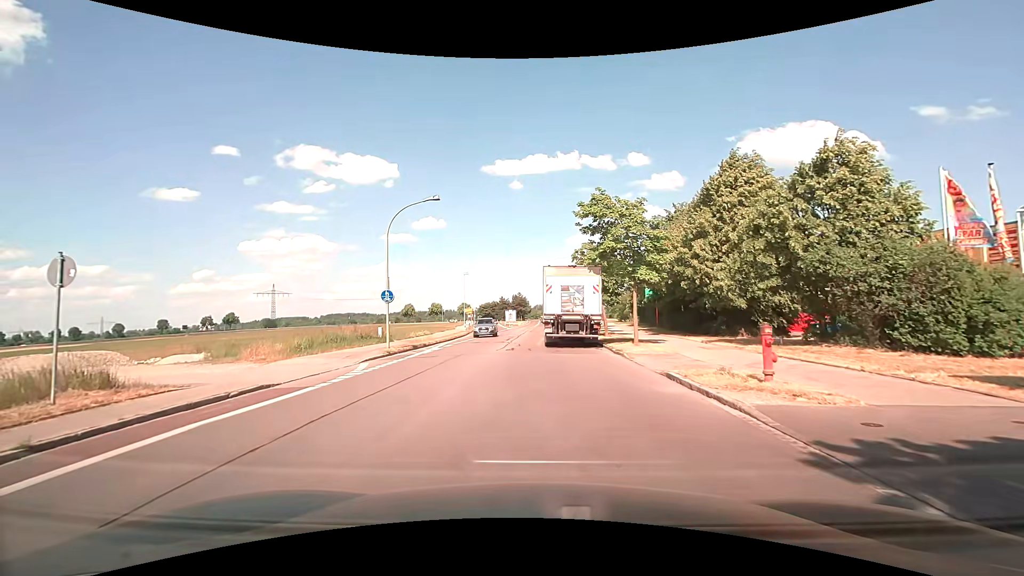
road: tertiary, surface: asphalt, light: Day
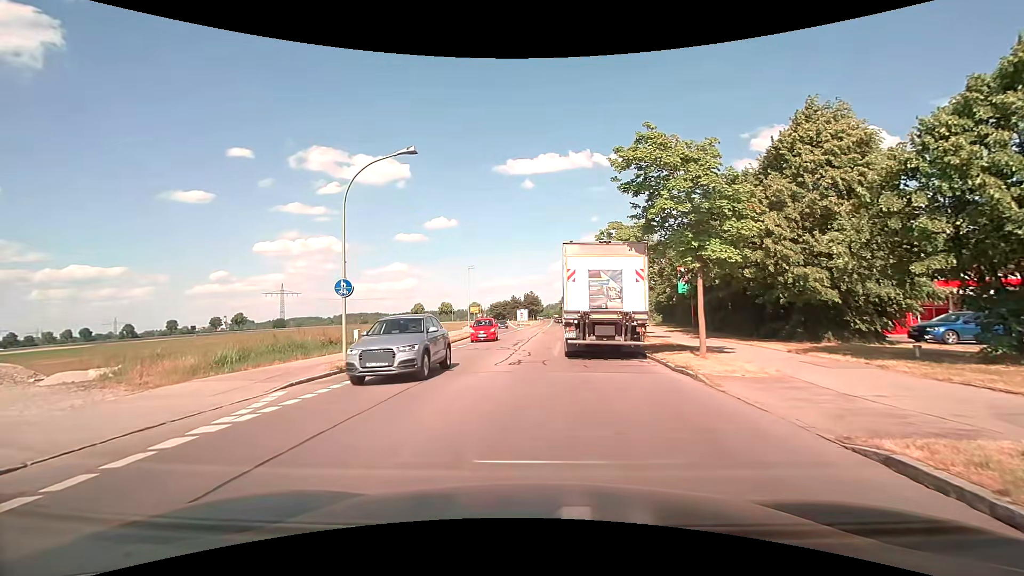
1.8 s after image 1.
(0.0, +6.8) m; -1°
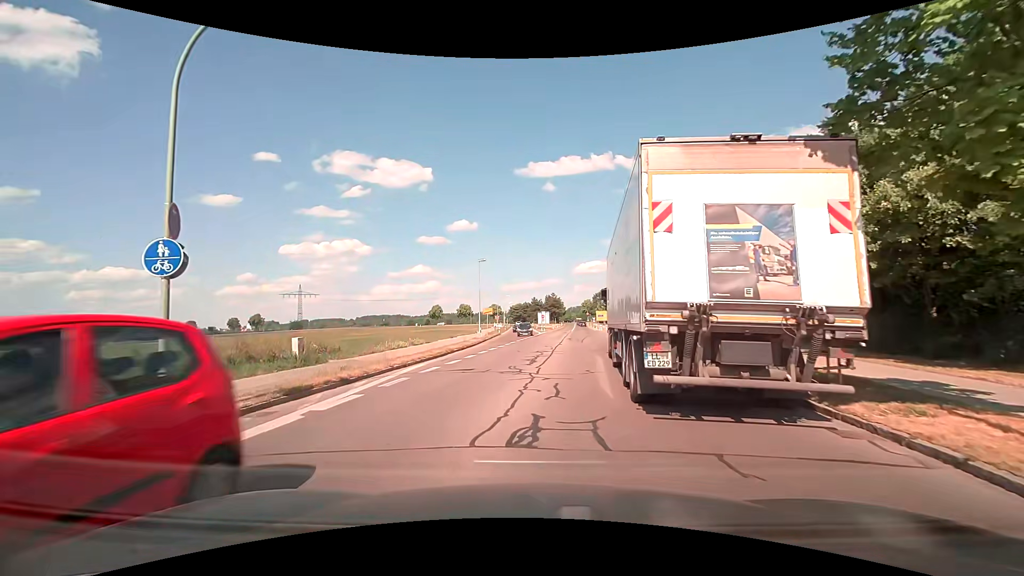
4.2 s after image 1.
(-0.1, +9.3) m; -2°
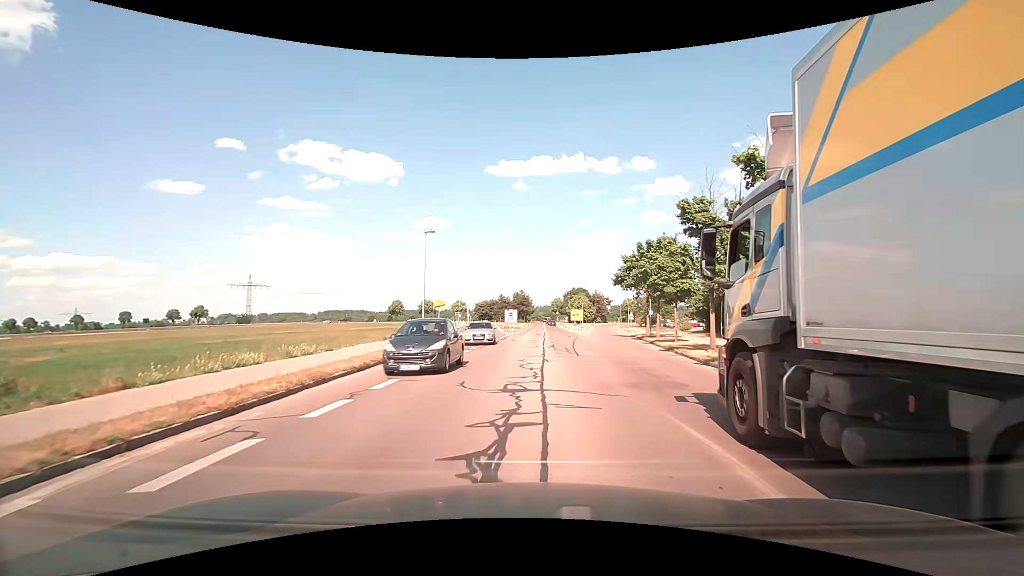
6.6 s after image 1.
(-0.2, +13.5) m; +4°
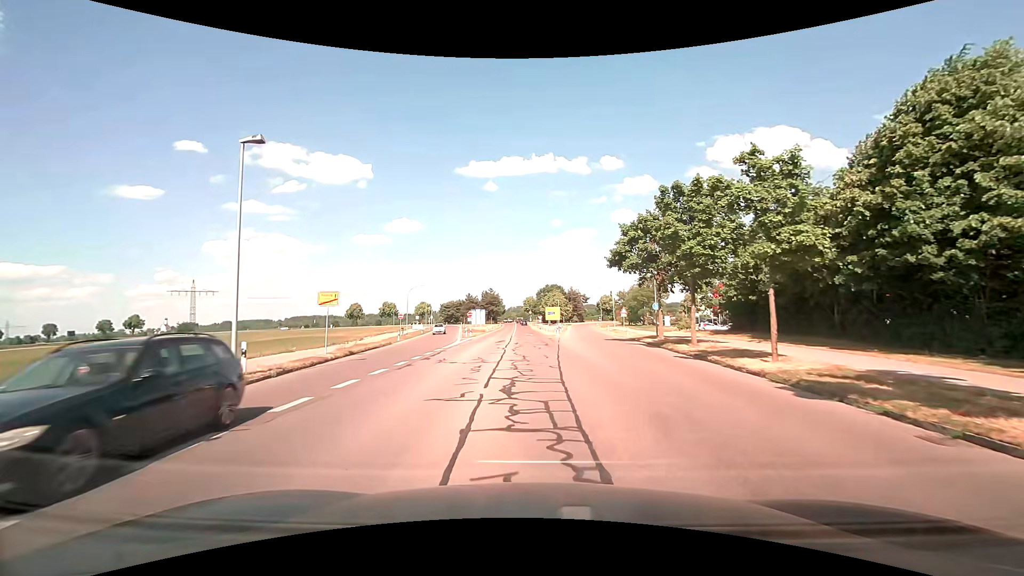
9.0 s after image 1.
(+0.7, +17.1) m; +3°
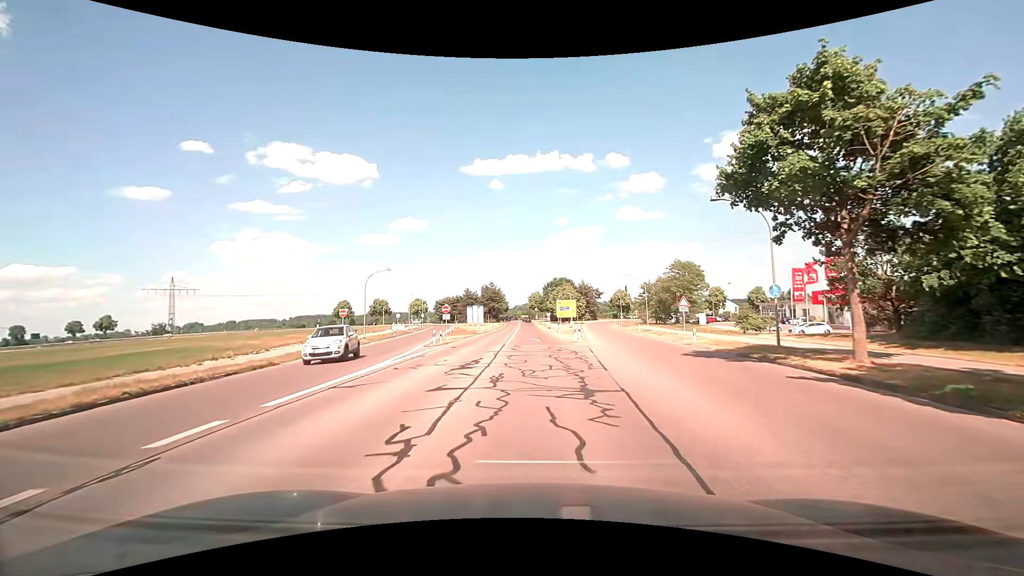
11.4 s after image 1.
(-0.2, +20.4) m; -1°
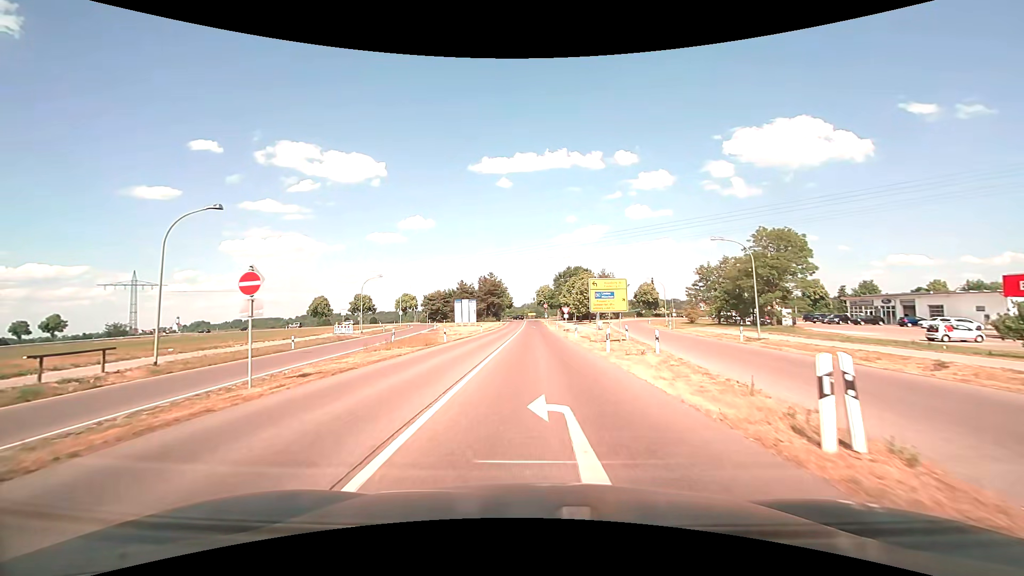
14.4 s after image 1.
(0.0, +29.3) m; -1°
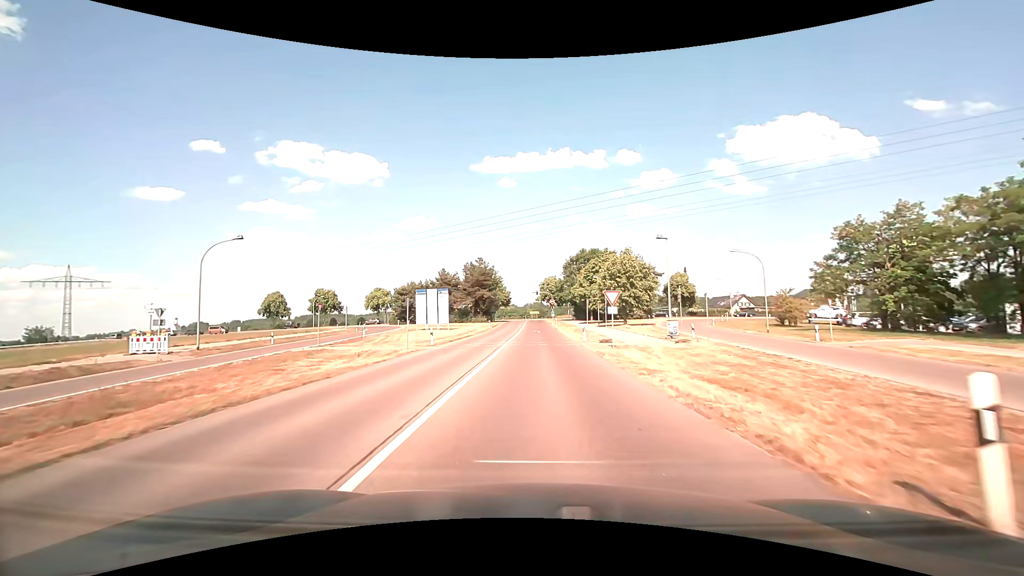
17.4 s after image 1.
(0.0, +31.5) m; 0°
(0, +10) (0, +20) (0, +30) (0, +40) (0, +50) (0, +60) (0, +70) (0, +80) (0, +90) (0, +100) m
